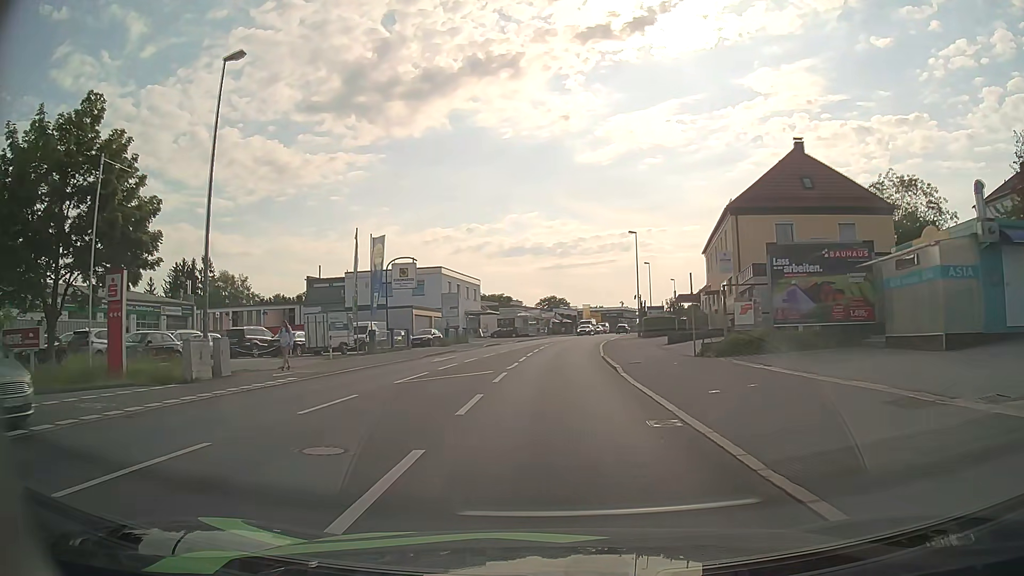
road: tertiary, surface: asphalt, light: Day
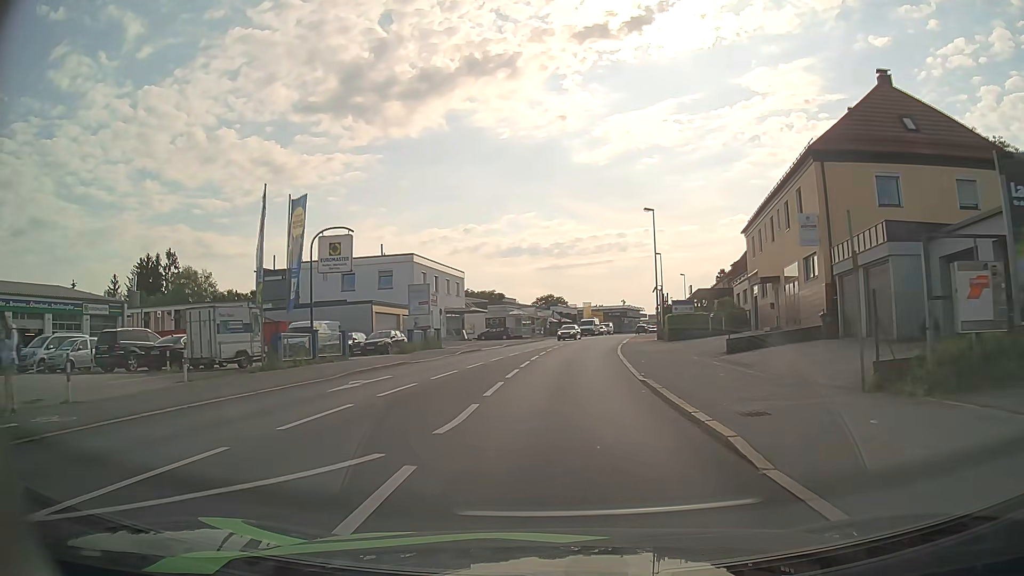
(0.0, +13.0) m; 0°
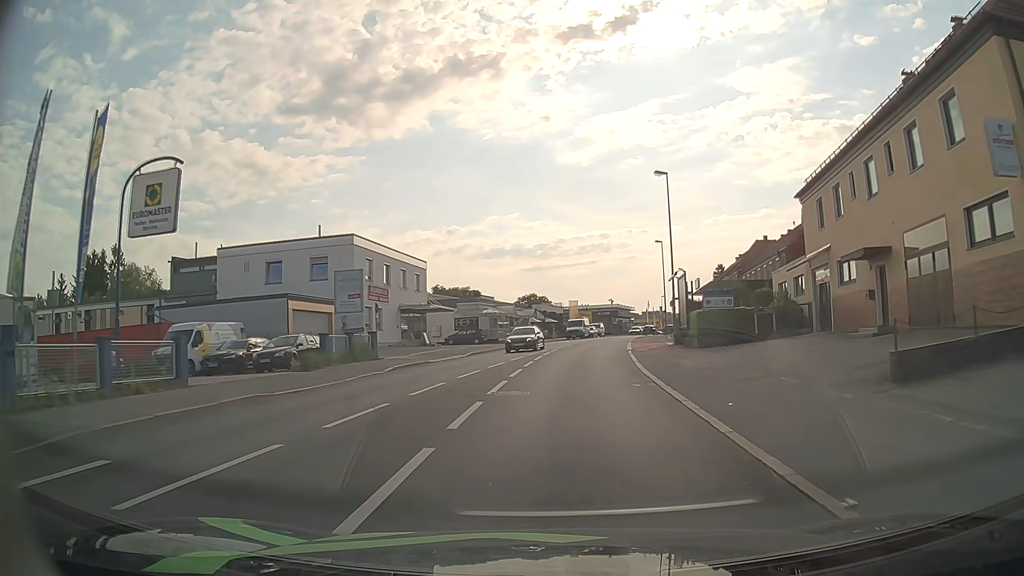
(+0.1, +13.2) m; +2°
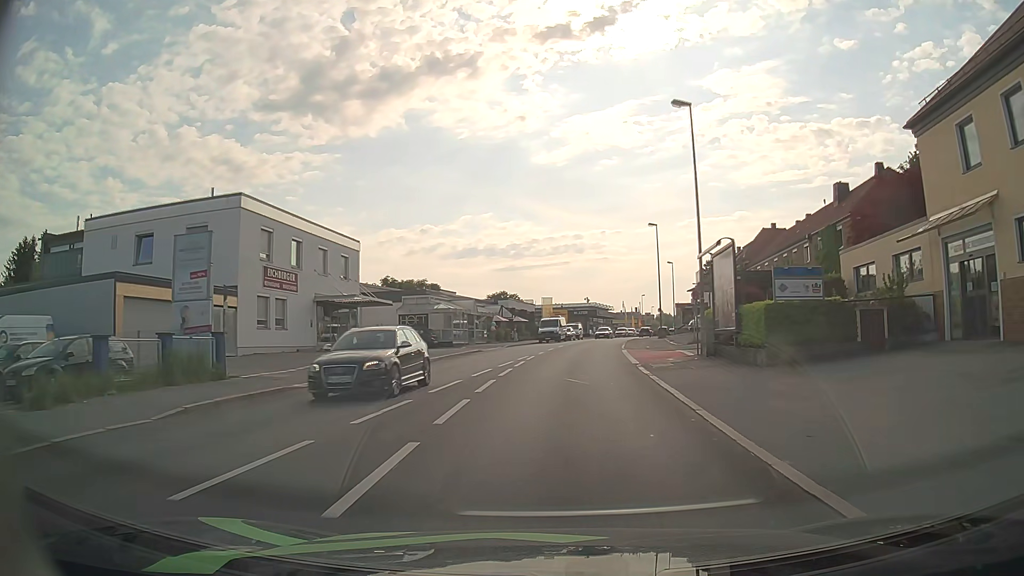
(+0.2, +13.4) m; +2°
